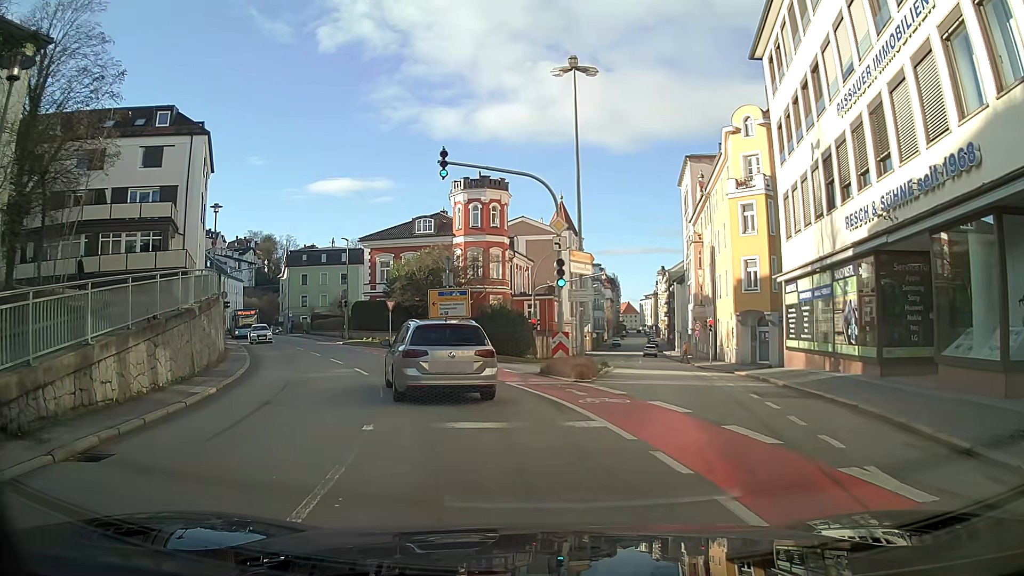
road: tertiary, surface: asphalt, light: Day
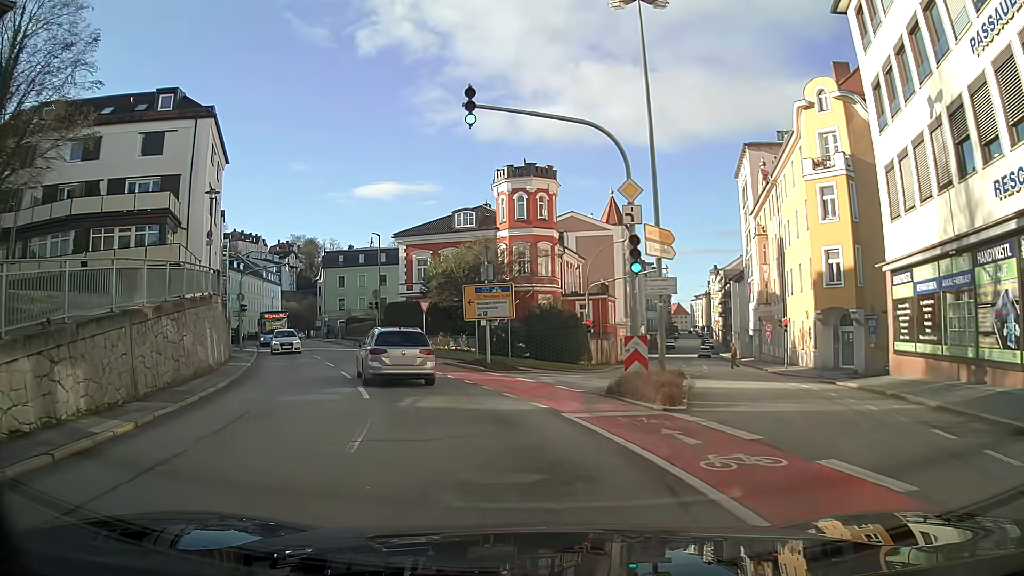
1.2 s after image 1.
(-0.1, +5.7) m; -3°
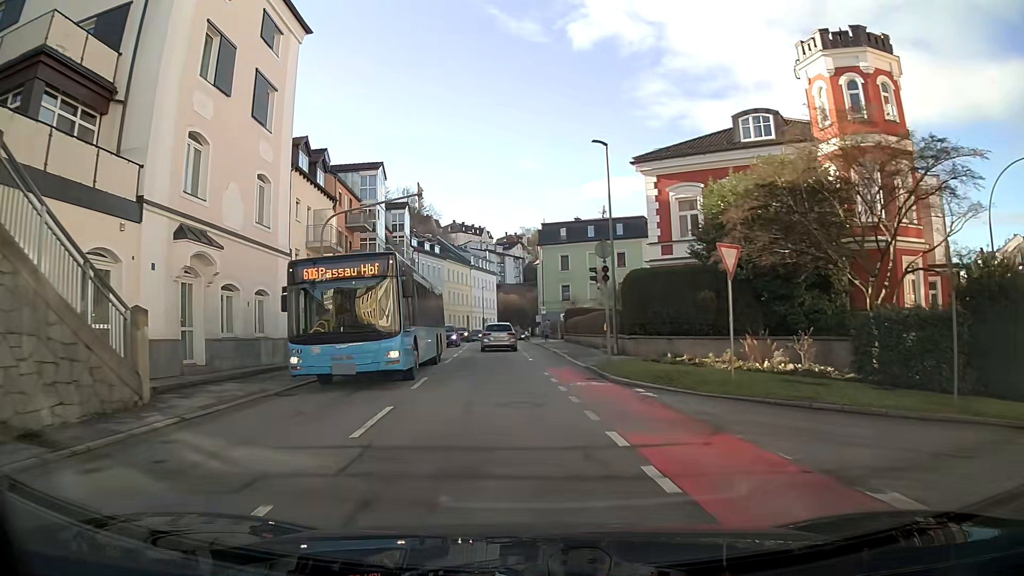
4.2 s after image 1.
(-5.0, +24.2) m; -22°
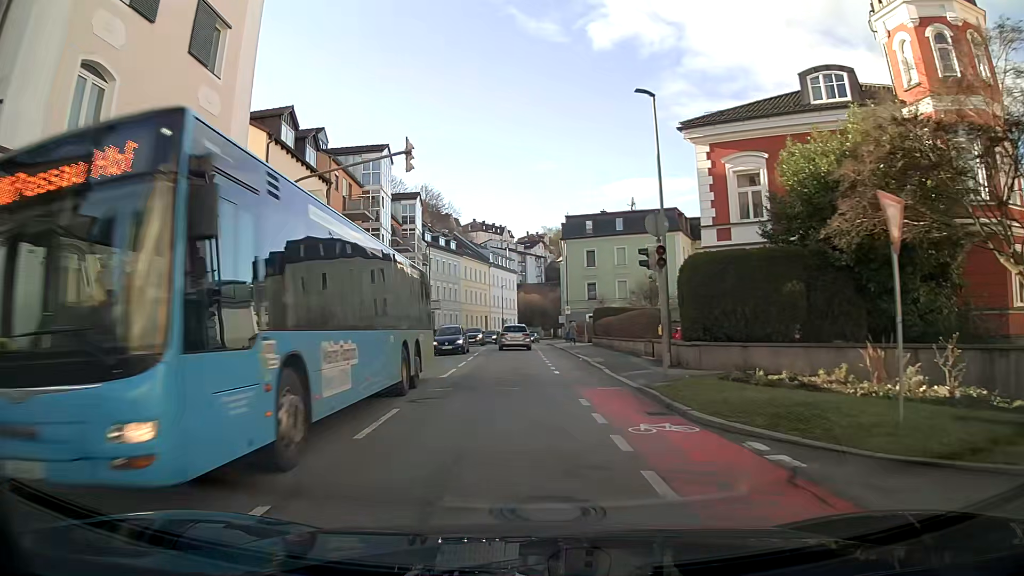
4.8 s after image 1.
(-0.1, +6.1) m; -1°
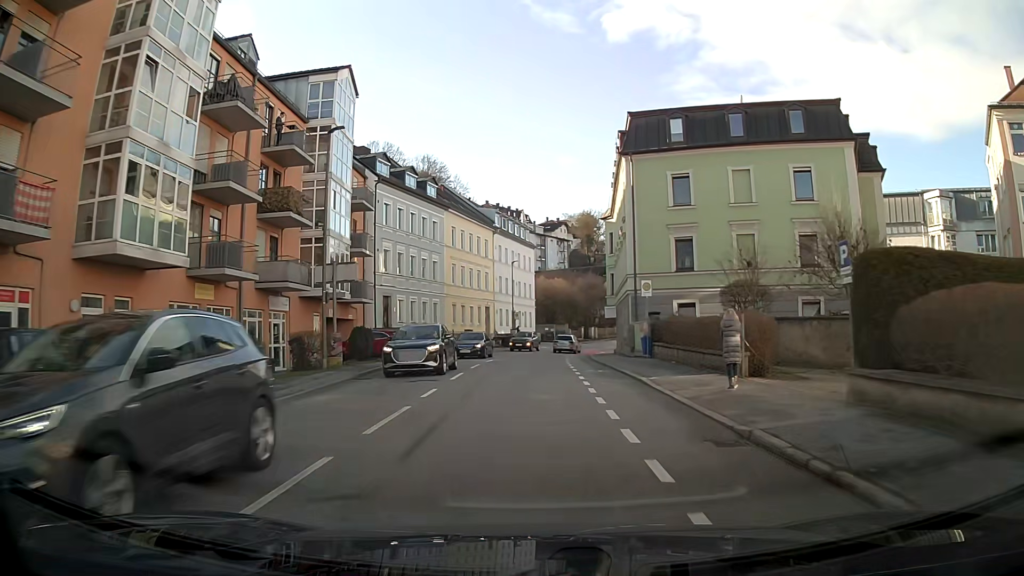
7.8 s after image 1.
(-0.7, +33.2) m; -1°
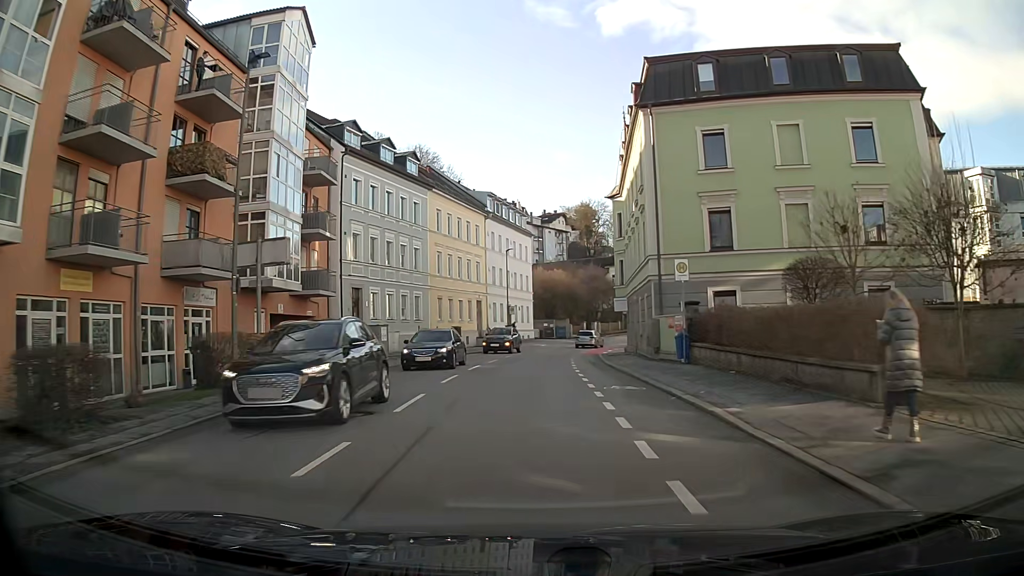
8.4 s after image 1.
(0.0, +7.1) m; 0°
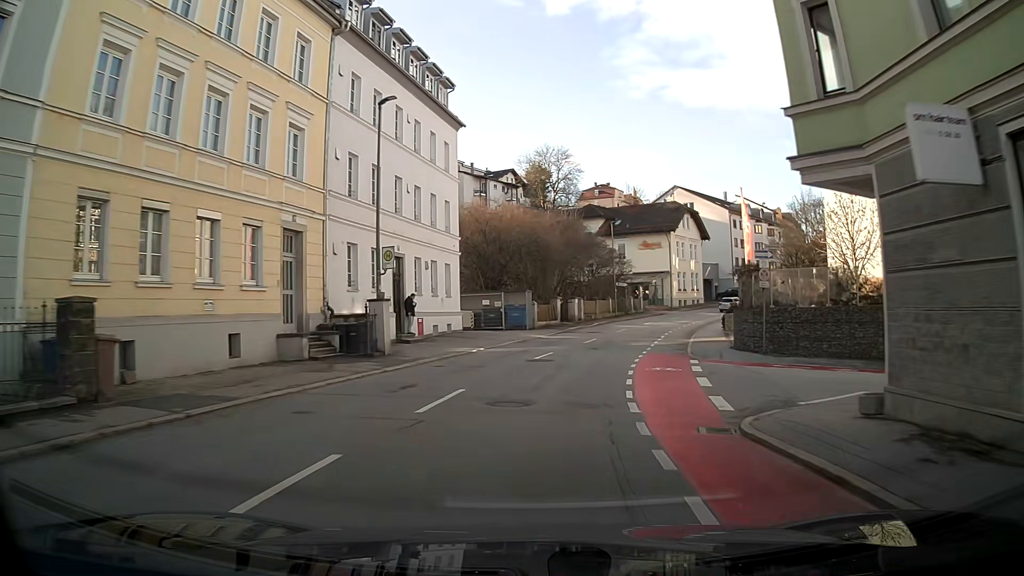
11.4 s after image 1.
(+0.9, +36.7) m; +6°
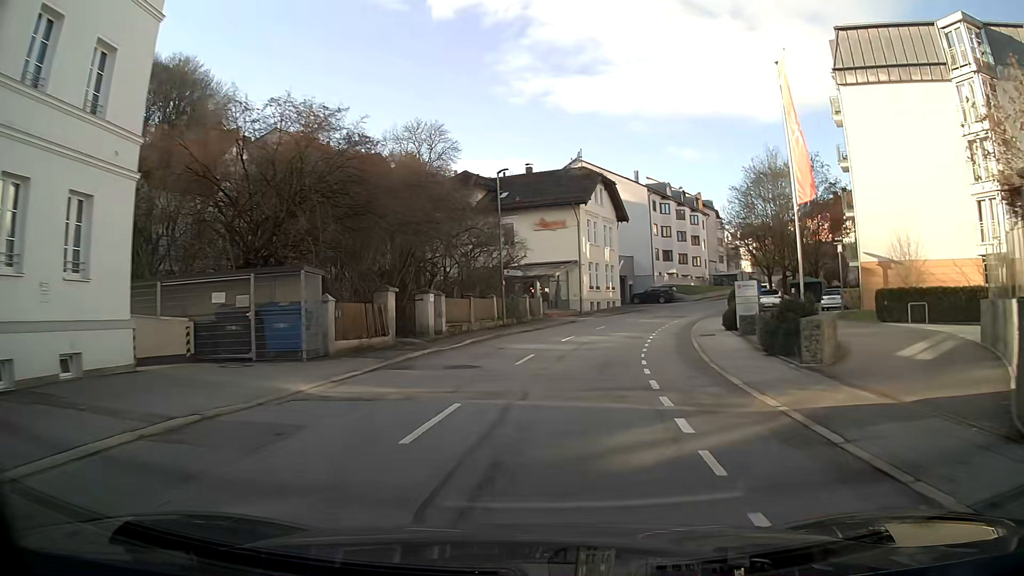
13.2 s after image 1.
(+1.8, +22.3) m; +10°
(0, +10) (+2, +20) (+4, +30) (+7, +39) (+10, +49) (+15, +57) (+20, +66) (+26, +74) (+32, +82) (+37, +90) m
